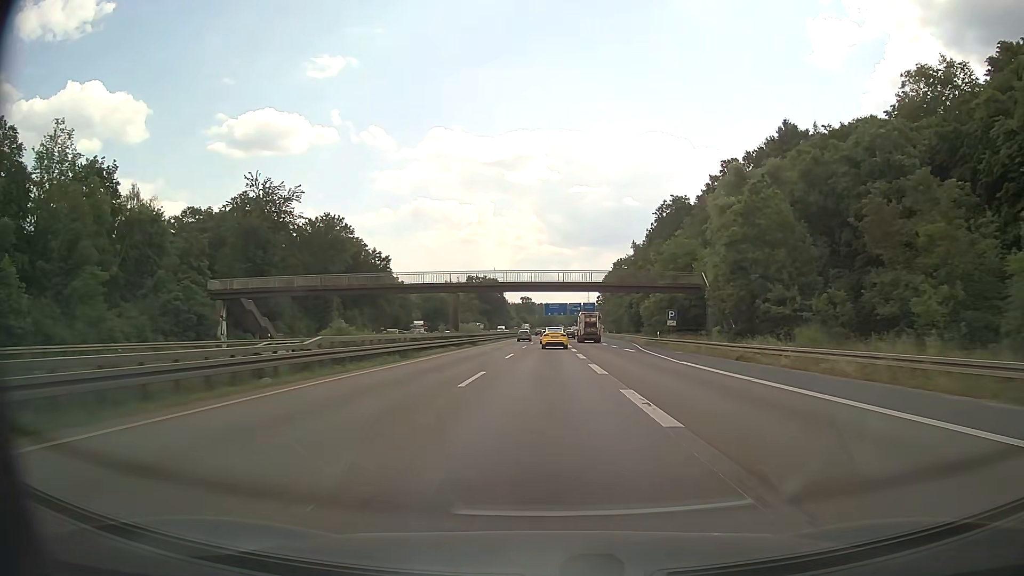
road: motorway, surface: asphalt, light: Day
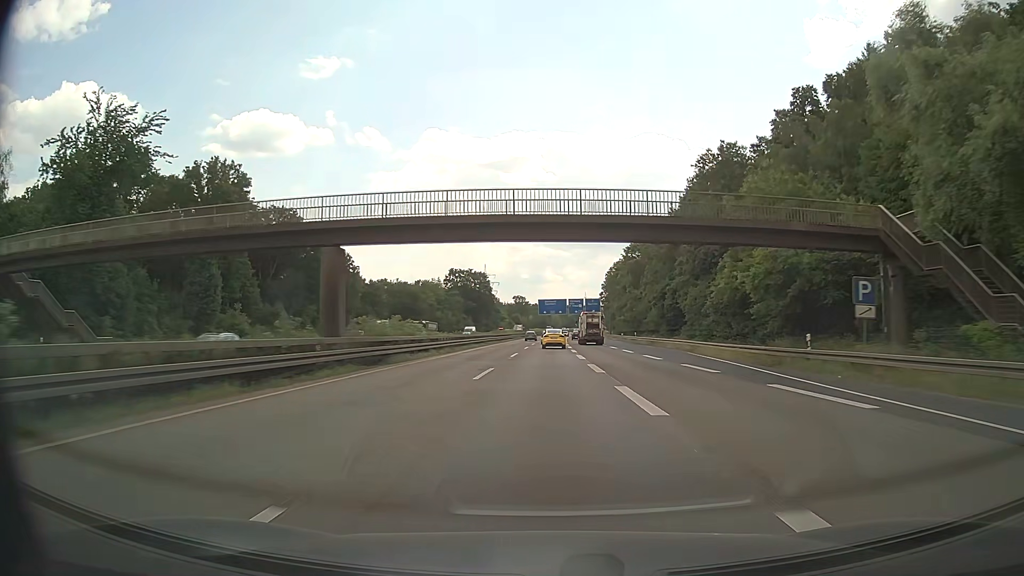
(+0.1, +34.8) m; 0°
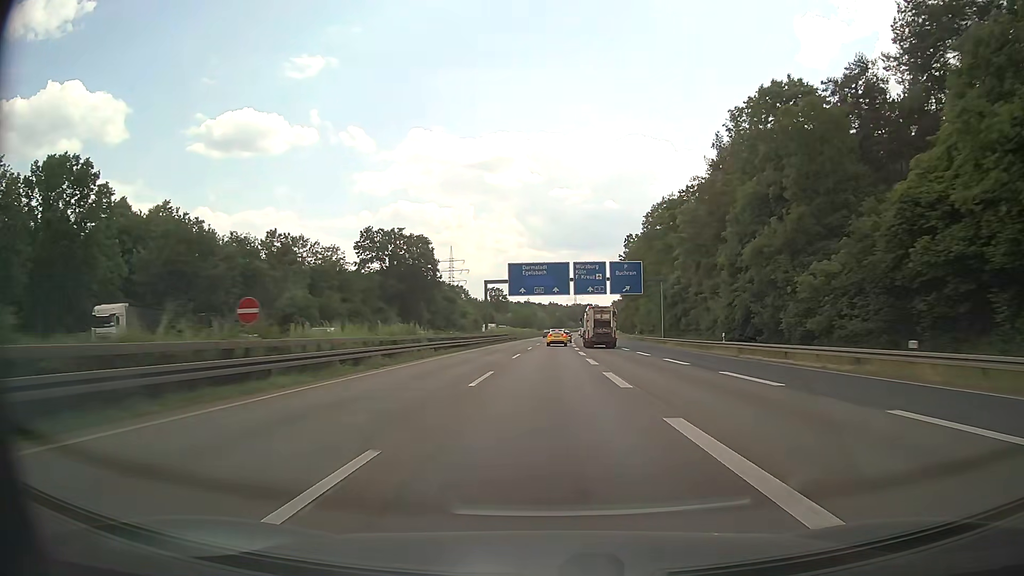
(+0.9, +90.8) m; +1°
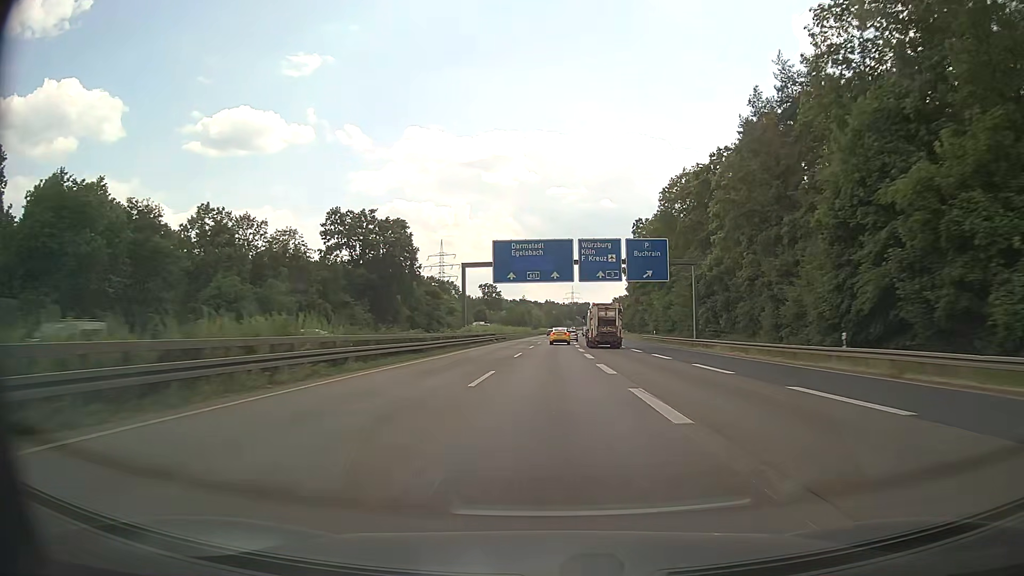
(+0.1, +18.7) m; 0°
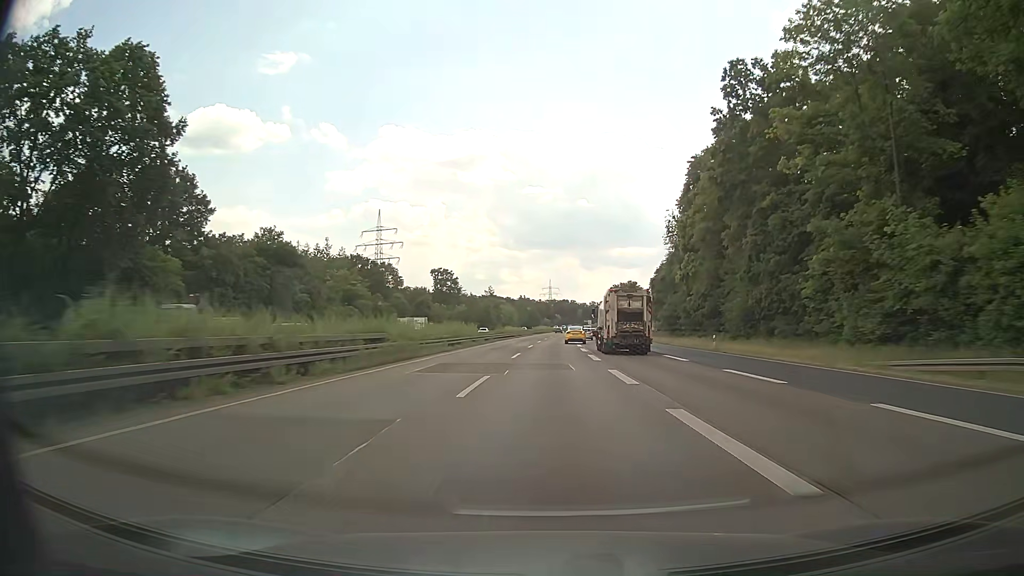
(+1.2, +75.6) m; +2°
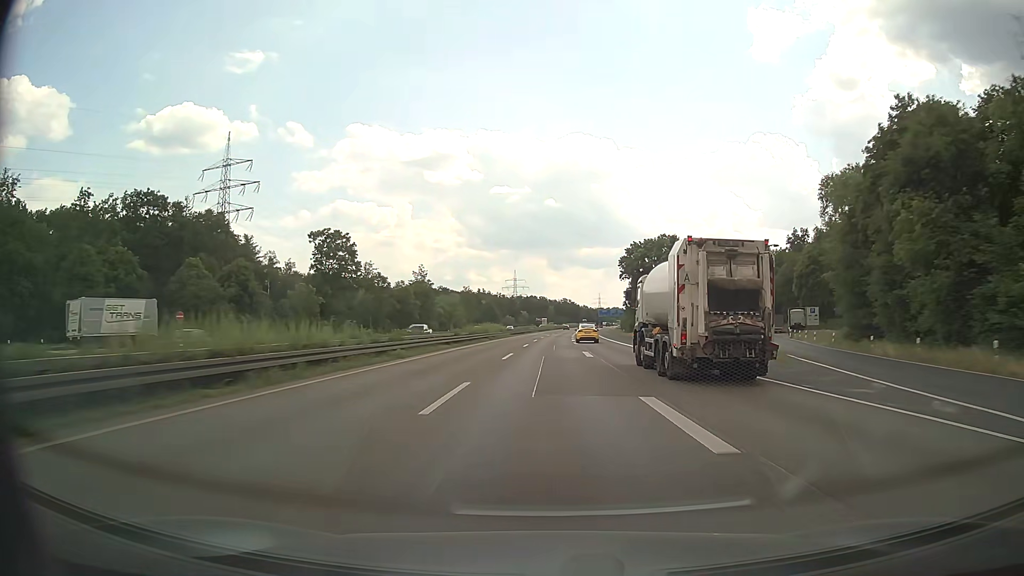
(+2.2, +93.8) m; +3°
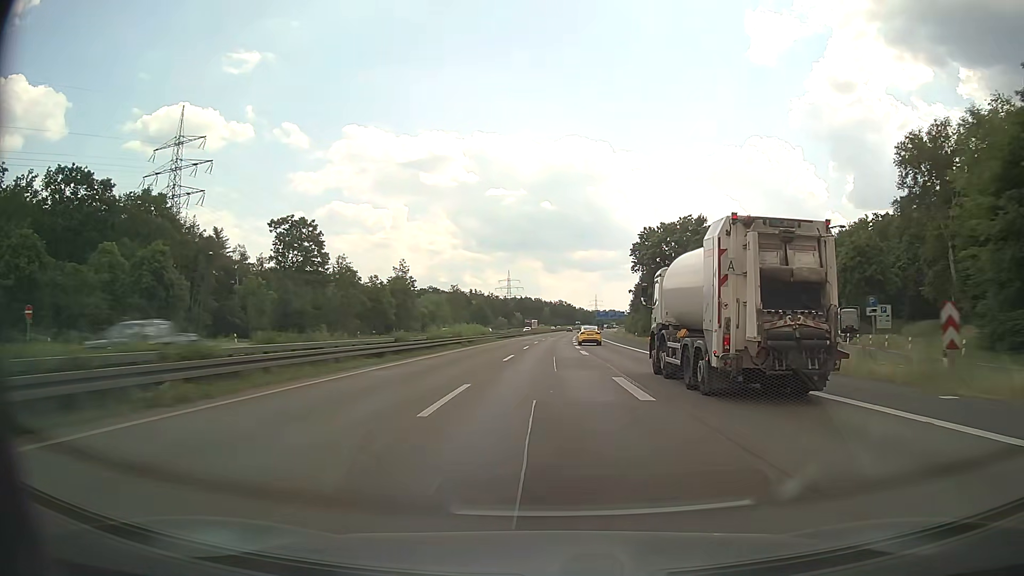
(+0.1, +18.5) m; 0°
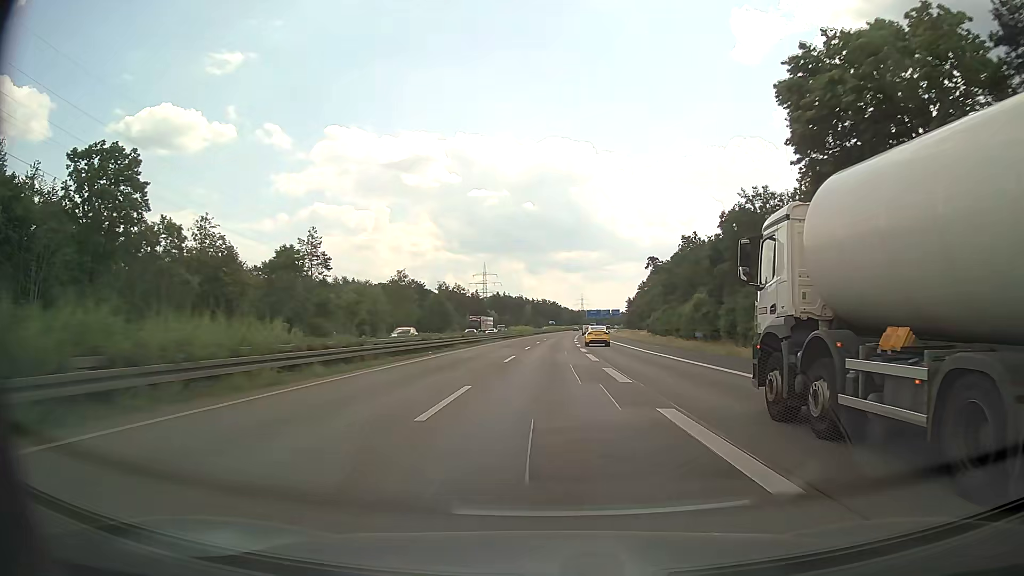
(+0.6, +55.2) m; +2°
(0, +10) (0, +20) (0, +30) (0, +40) (0, +50) (+1, +60) (+1, +70) (+1, +80) (+2, +90) (+2, +100) m
